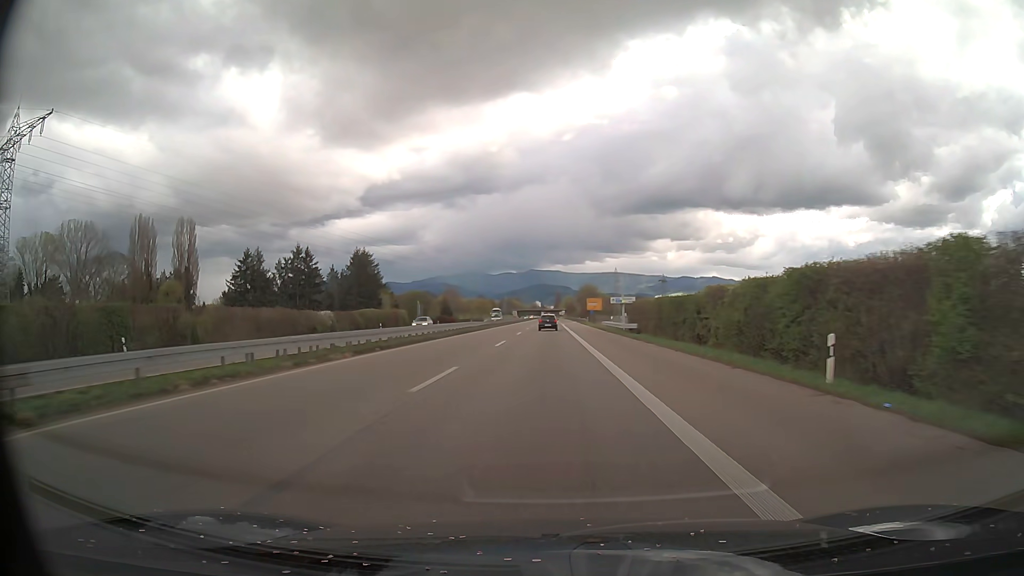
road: trunk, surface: asphalt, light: Day
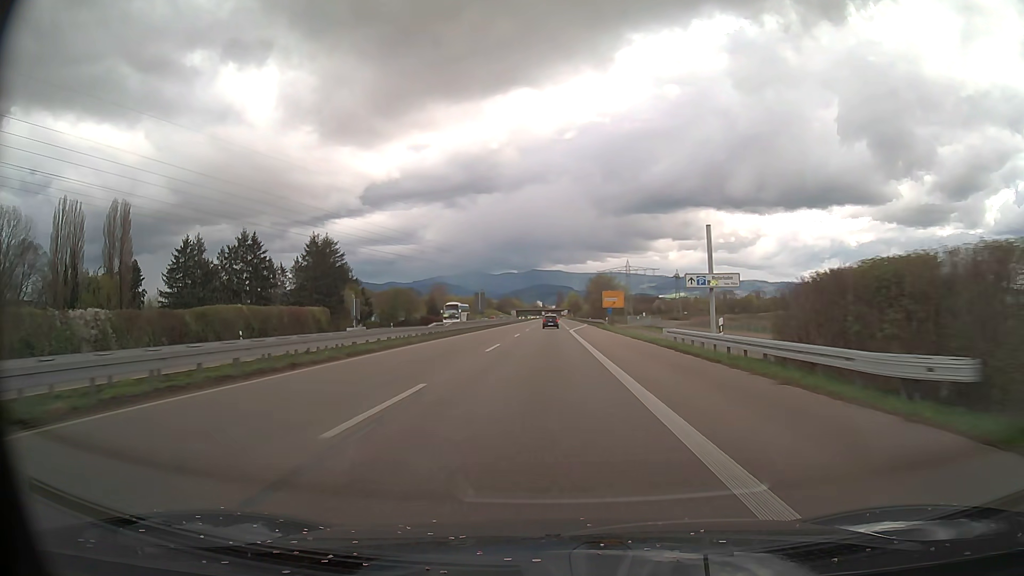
(0.0, +40.5) m; 0°
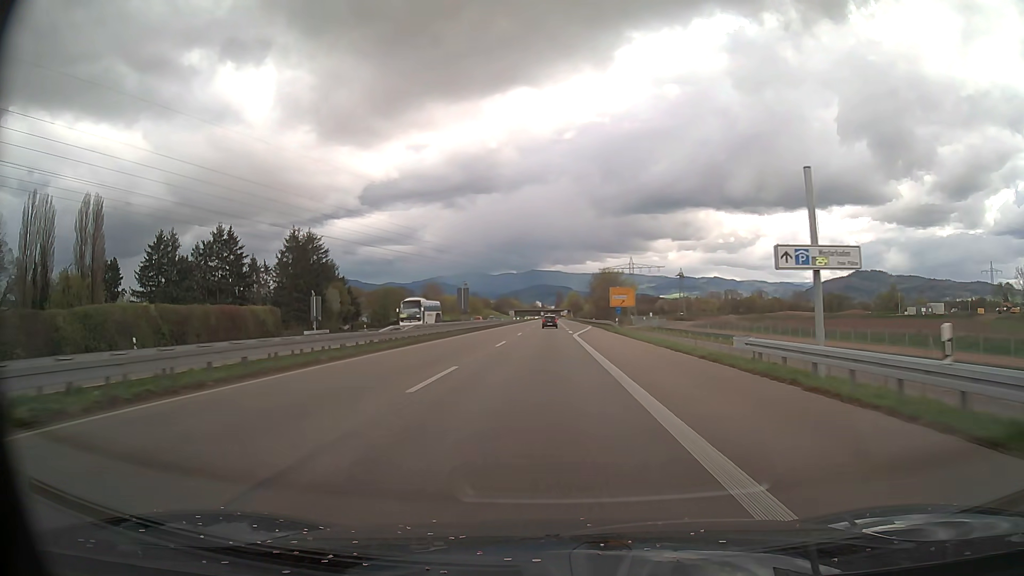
(0.0, +13.5) m; 0°
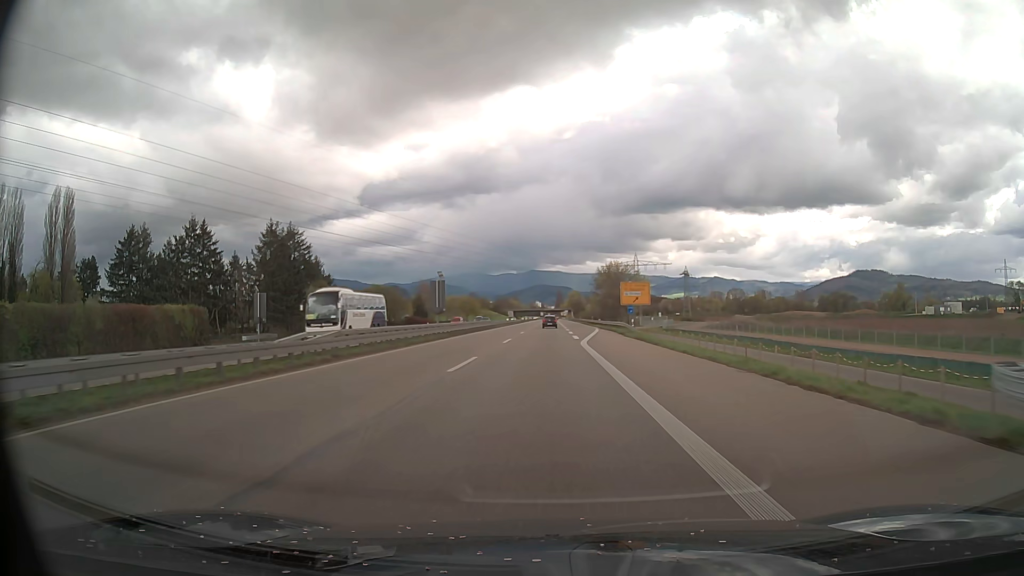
(0.0, +13.5) m; 0°
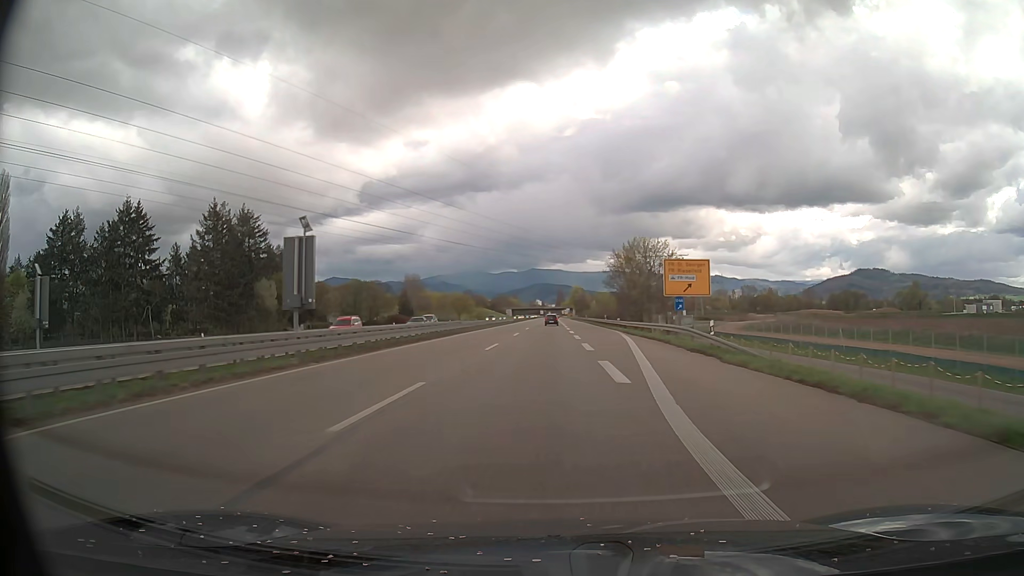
(0.0, +27.0) m; 0°
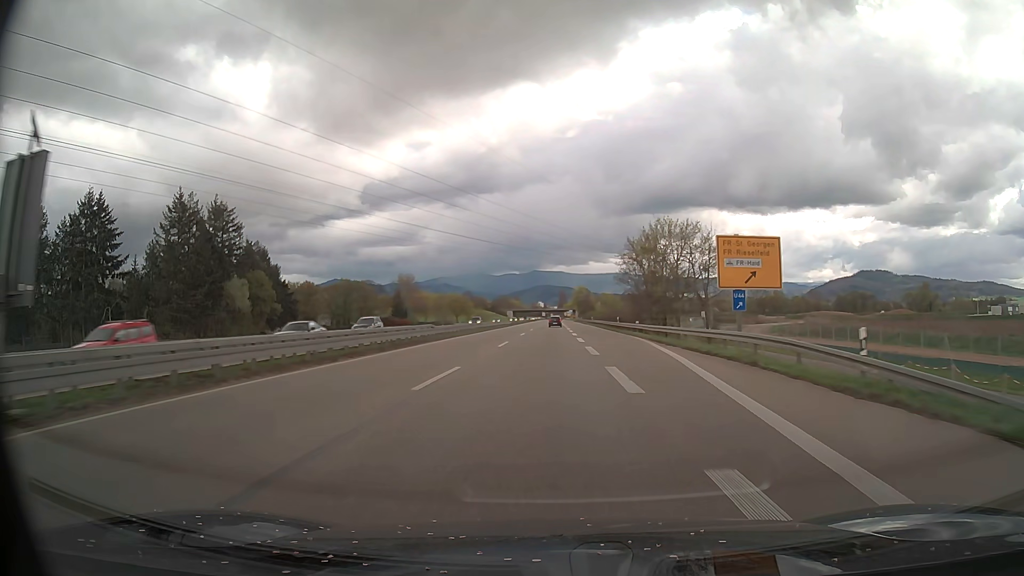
(0.0, +13.5) m; 0°
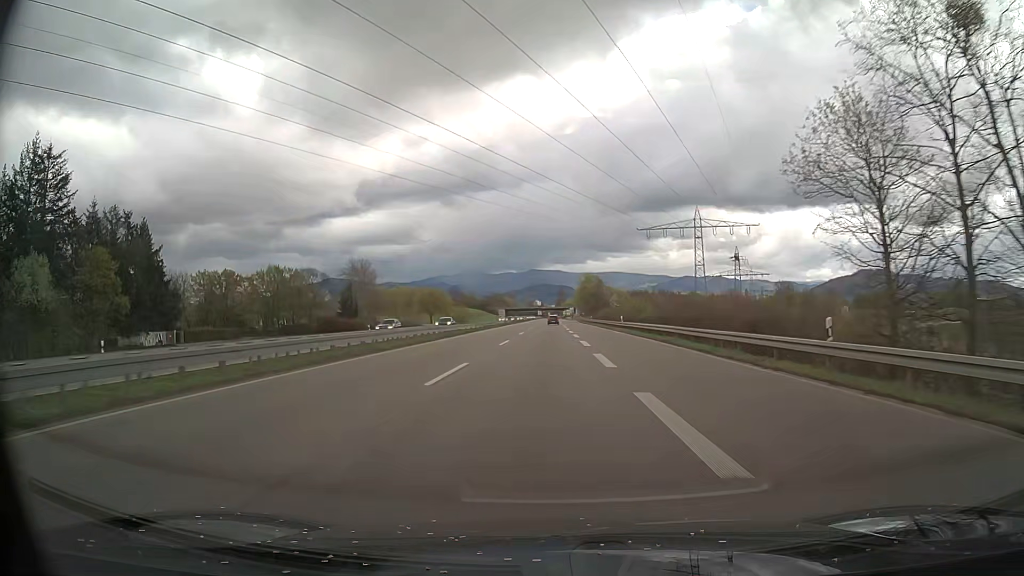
(0.0, +53.9) m; 0°
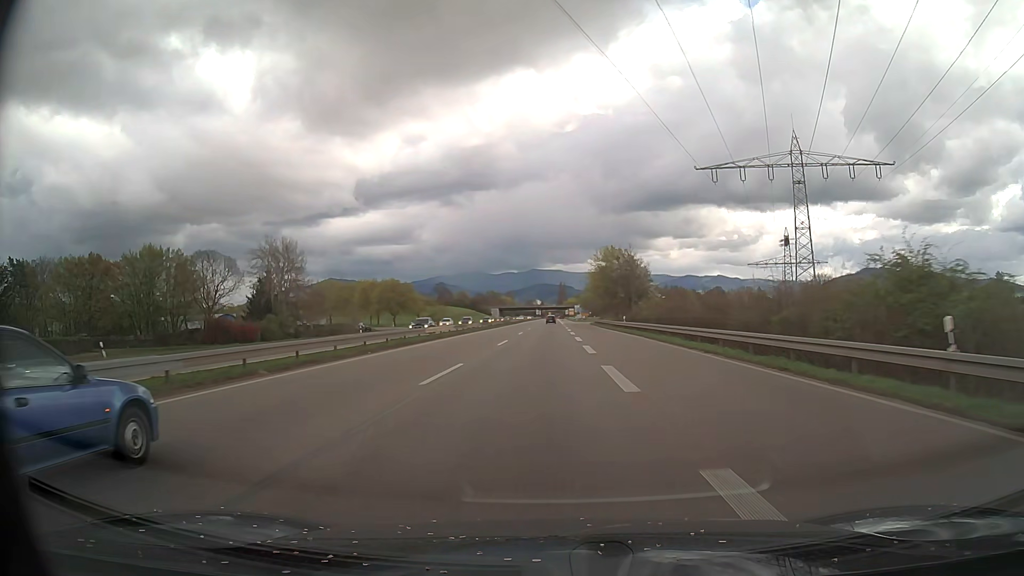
(+0.1, +53.9) m; 0°
(0, +10) (0, +20) (0, +30) (0, +40) (0, +50) (0, +60) (0, +70) (0, +80) (0, +90) (0, +100) m
